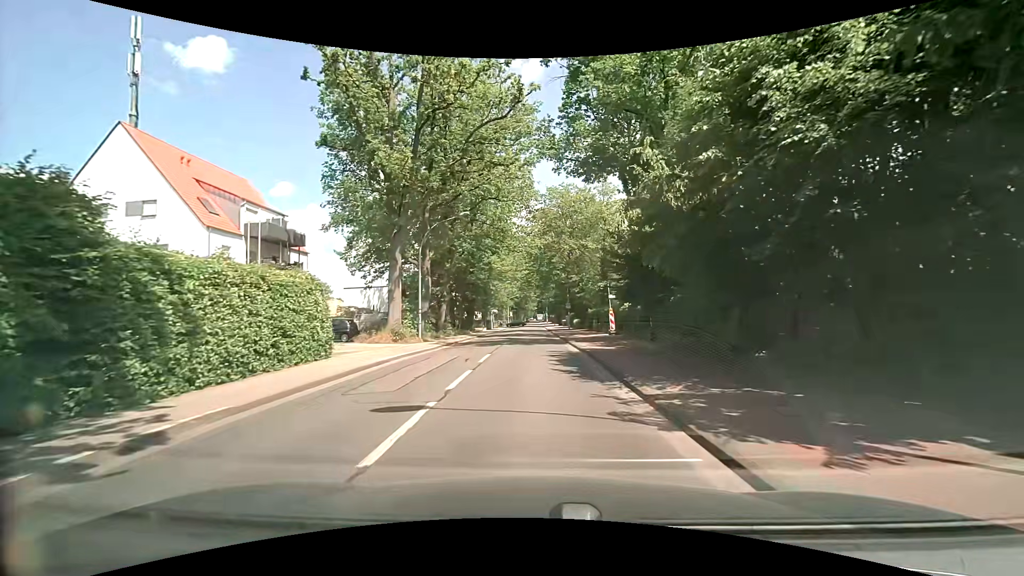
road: tertiary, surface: asphalt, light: Day
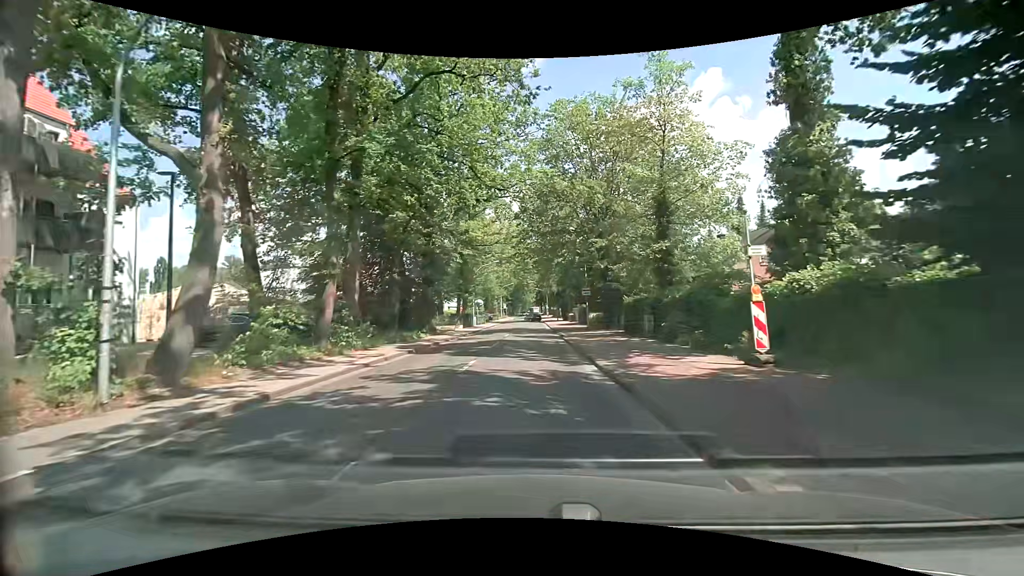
(0.0, +22.3) m; +1°
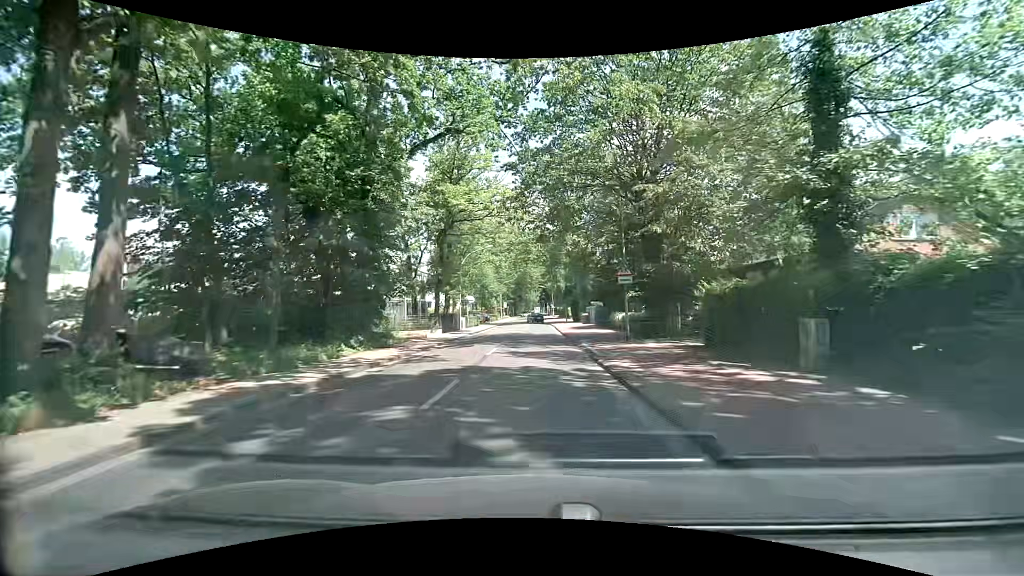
(-0.4, +13.6) m; -2°
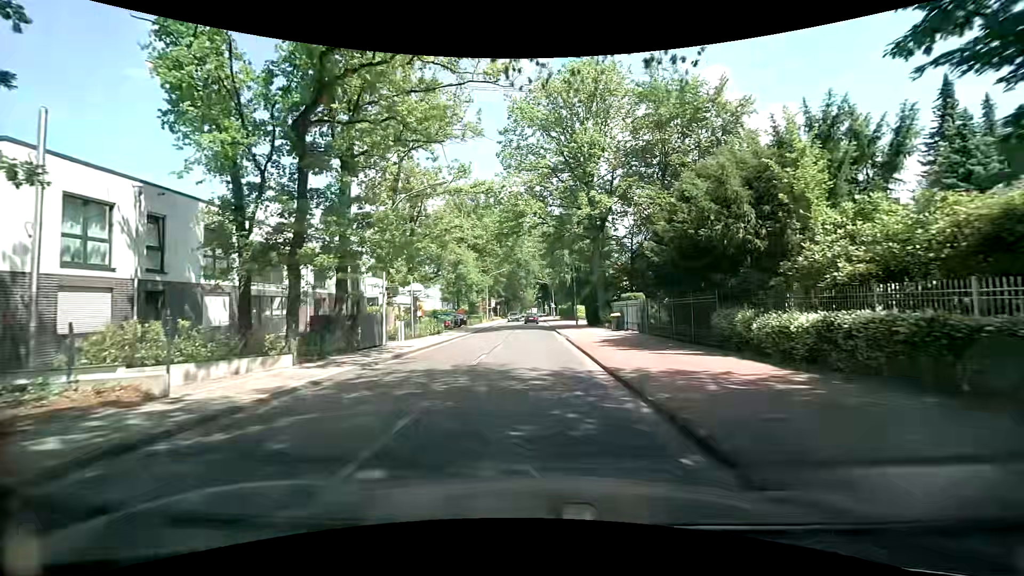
(+0.3, +22.7) m; +1°
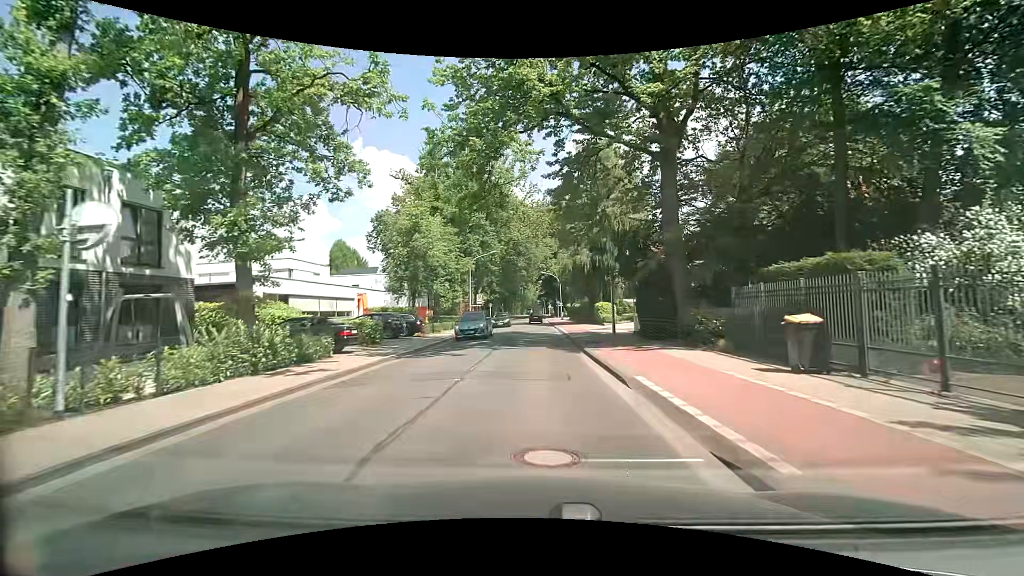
(-0.1, +22.3) m; -1°
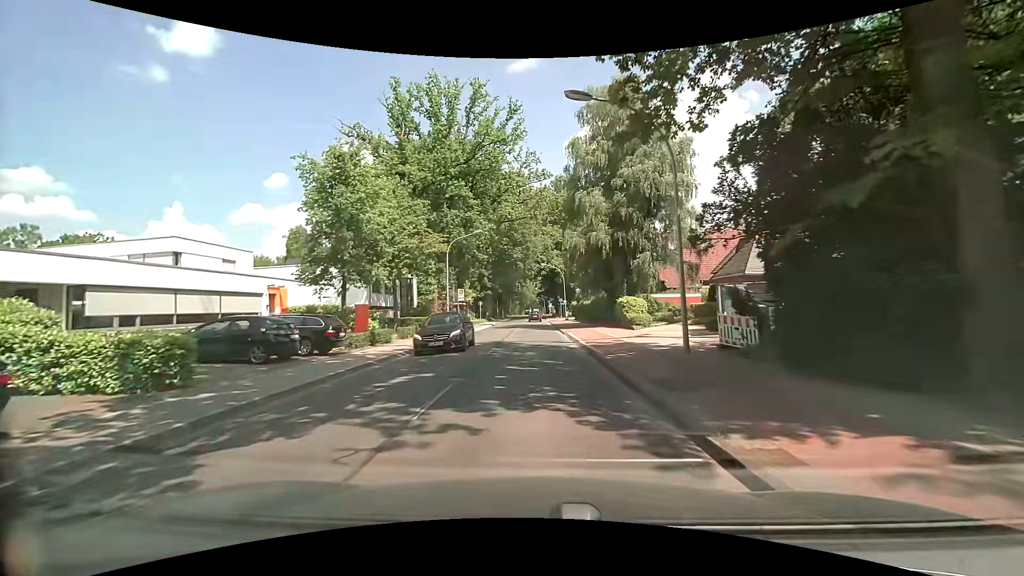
(+0.1, +13.4) m; +2°
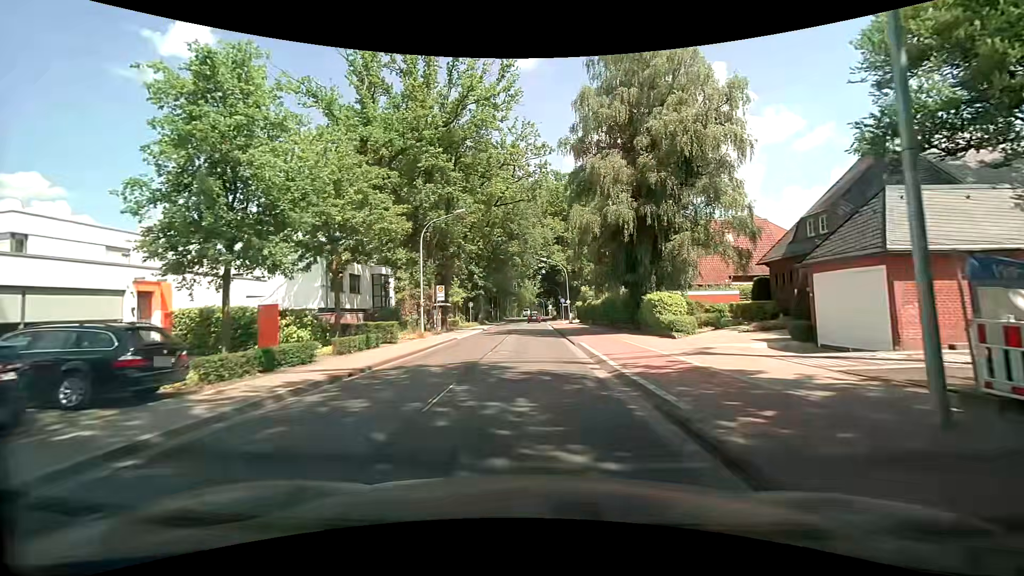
(-0.3, +8.9) m; -2°
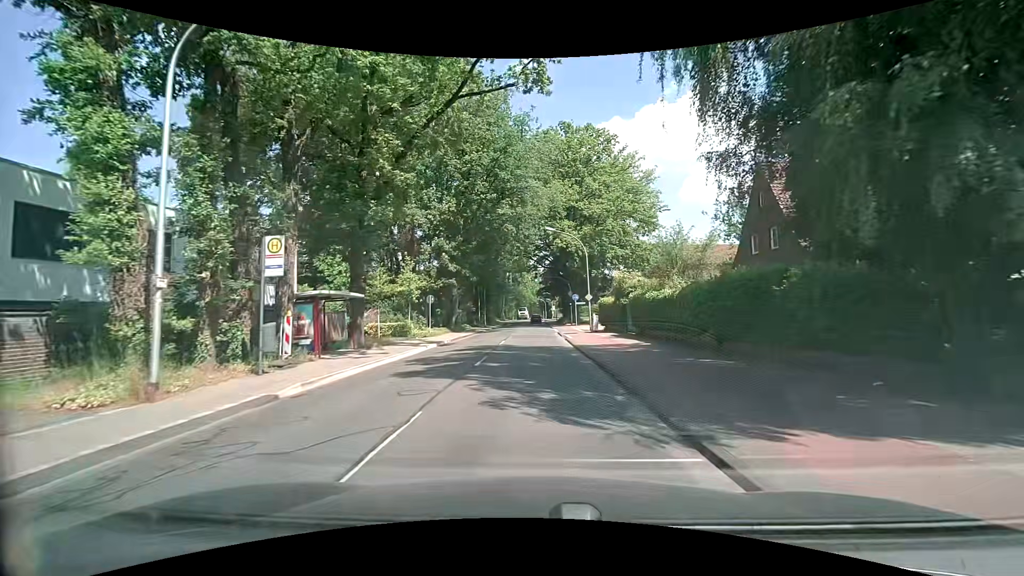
(+0.4, +22.3) m; +1°
(0, +10) (0, +20) (0, +30) (0, +40) (0, +50) (0, +60) (+1, +70) (+1, +80) (+1, +90) (+1, +100) m
